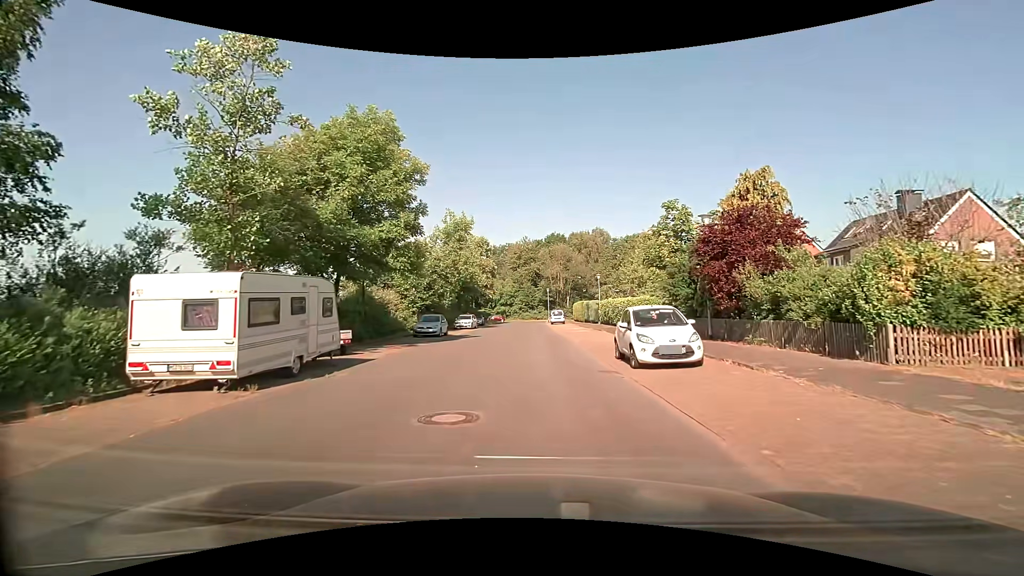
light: Day
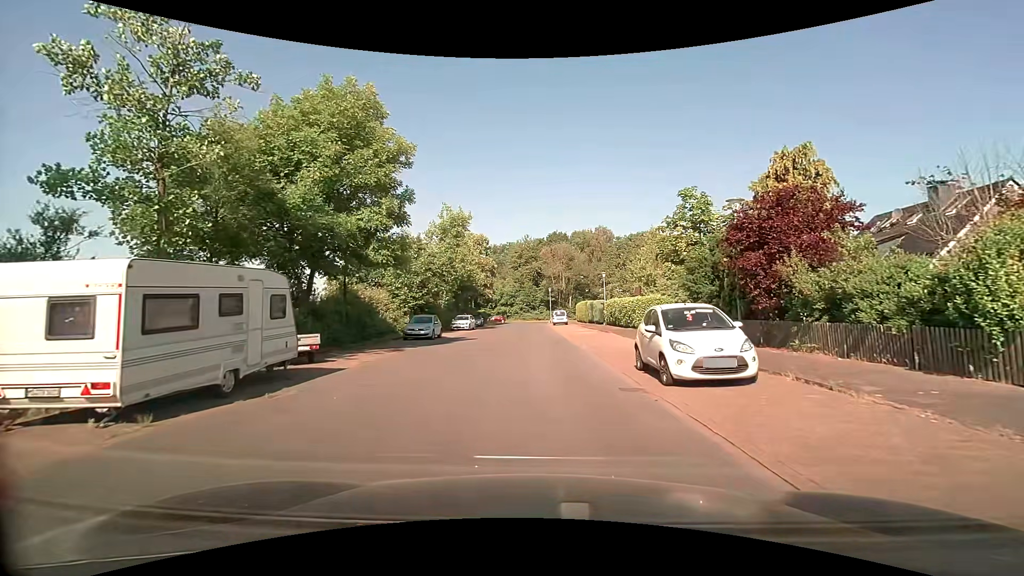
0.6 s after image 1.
(0.0, +2.8) m; -1°
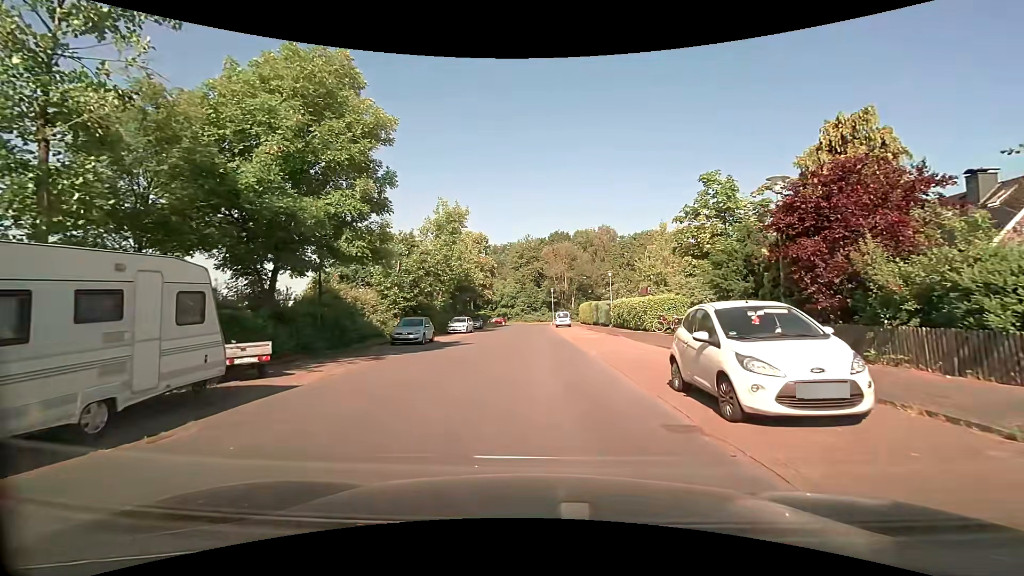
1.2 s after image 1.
(0.0, +3.0) m; +1°
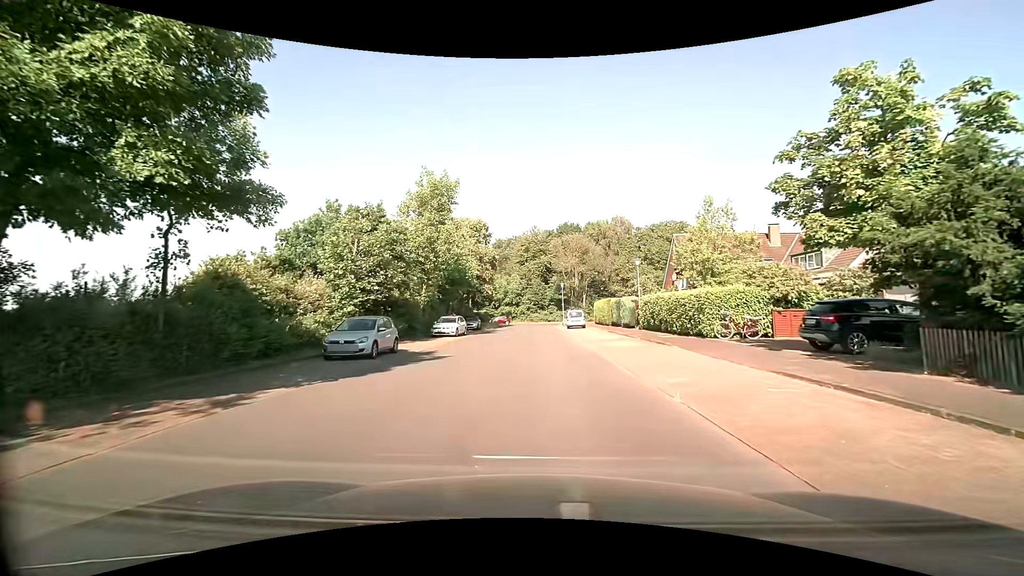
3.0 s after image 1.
(-0.1, +9.1) m; -1°
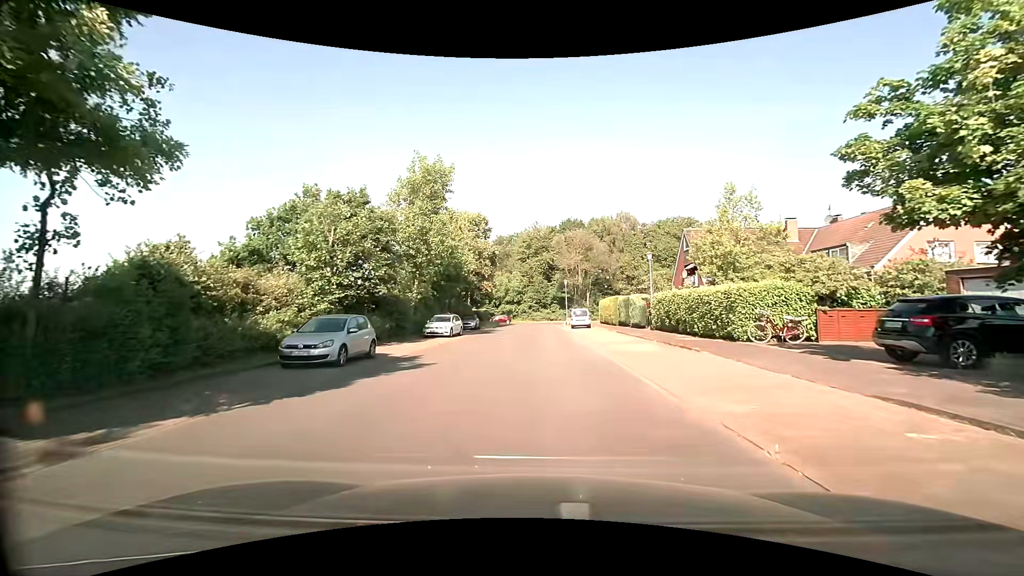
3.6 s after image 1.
(0.0, +3.1) m; -1°
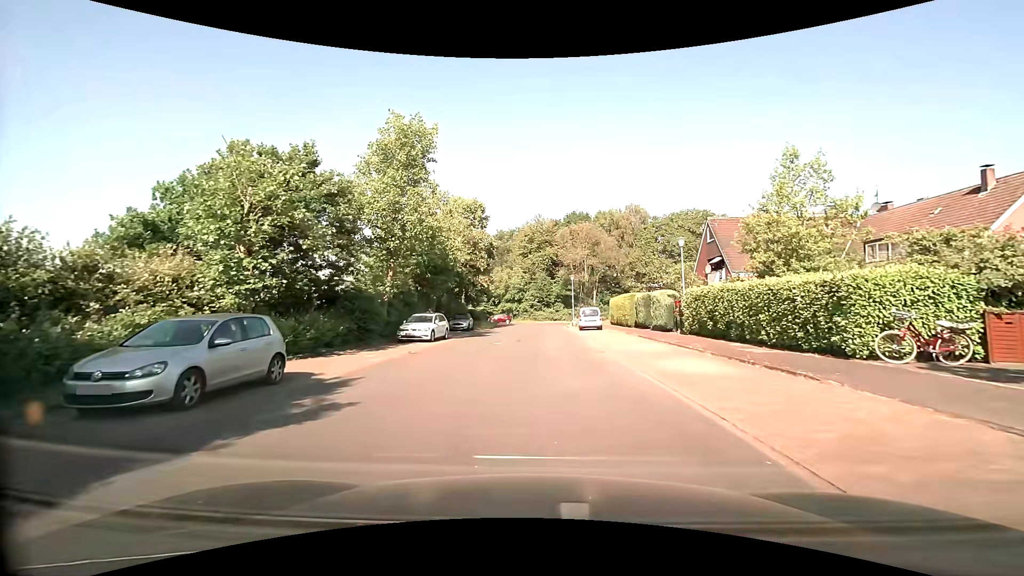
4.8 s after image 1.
(0.0, +6.5) m; +1°
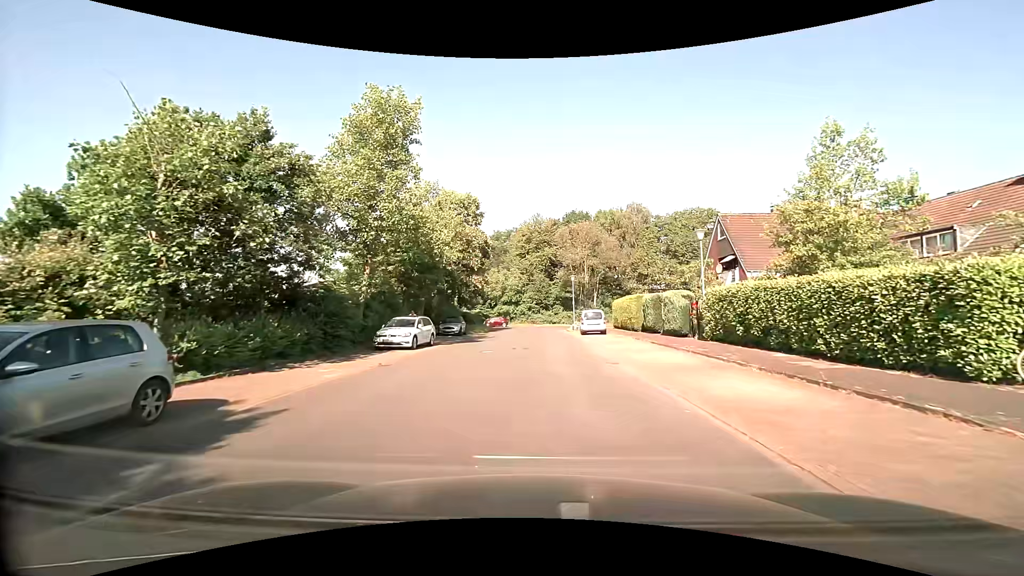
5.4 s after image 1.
(0.0, +3.4) m; 0°
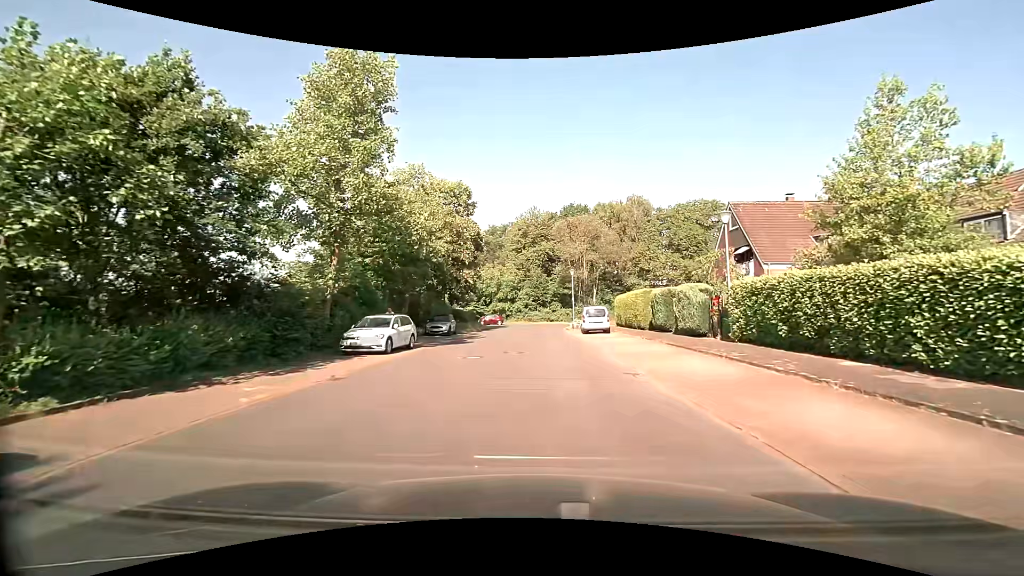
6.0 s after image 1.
(0.0, +3.4) m; 0°
(0, +10) (0, +20) (0, +30) (0, +40) (+1, +50) (+4, +59) (+11, +66) (+21, +67) (+31, +68) (+41, +68) m
